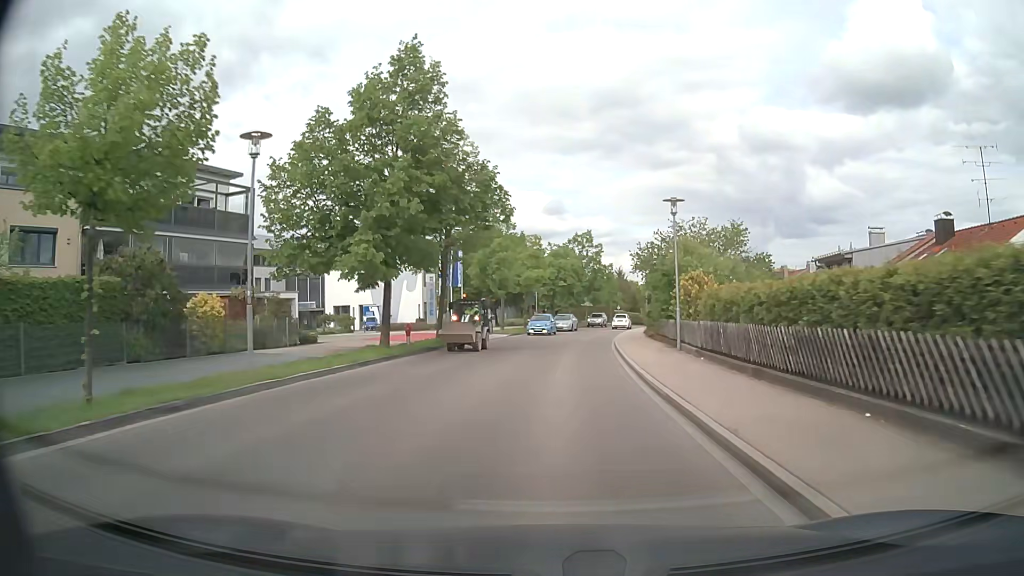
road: tertiary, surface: asphalt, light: Day
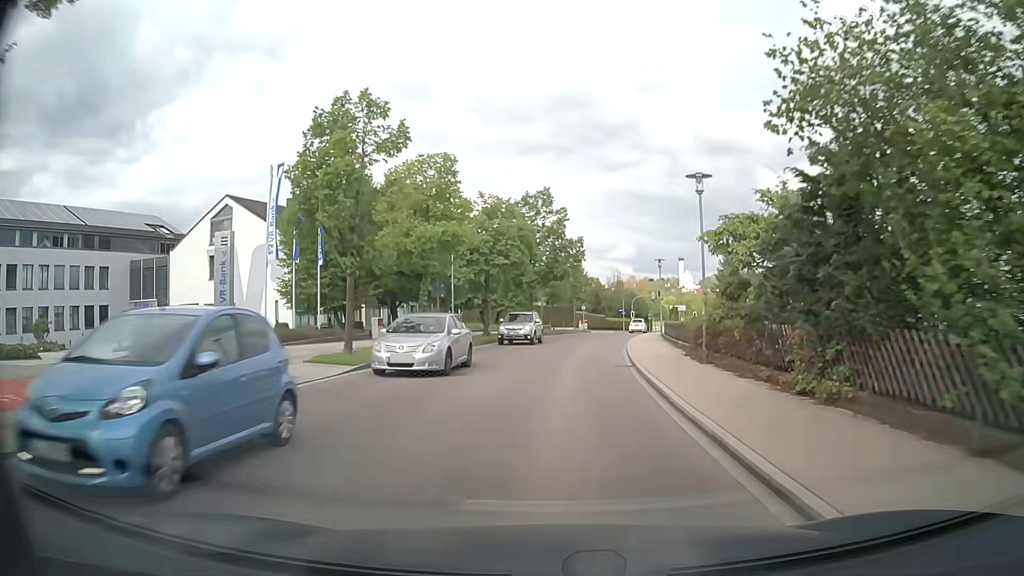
(+1.1, +27.5) m; +5°
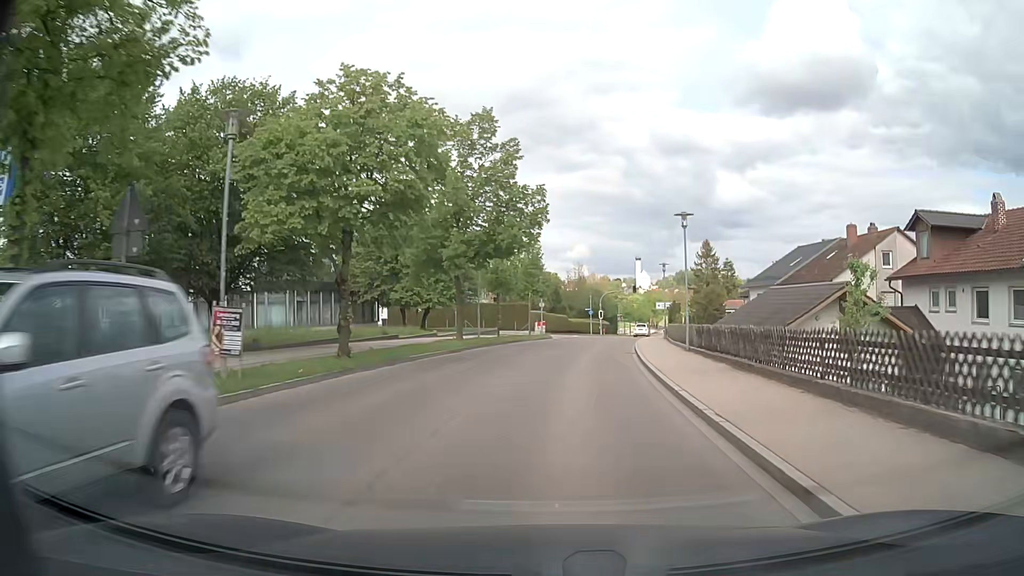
(+0.7, +20.0) m; +3°
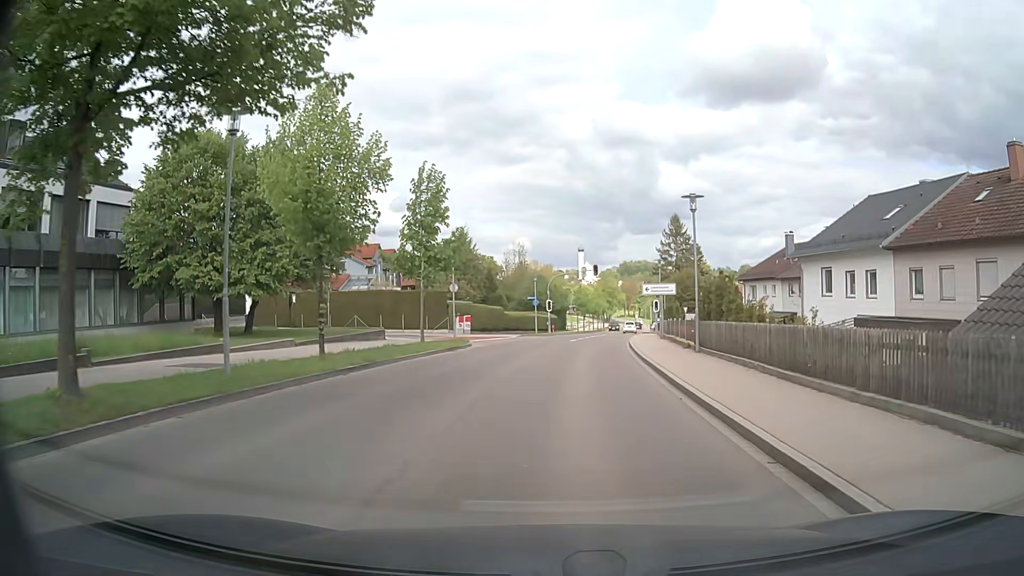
(+1.2, +23.5) m; +5°
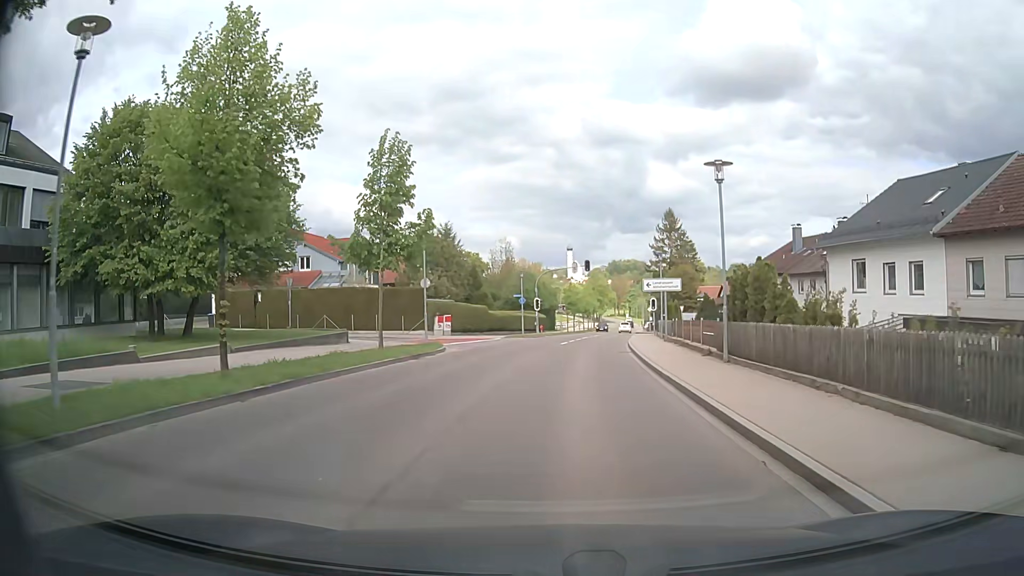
(+0.1, +4.7) m; +1°
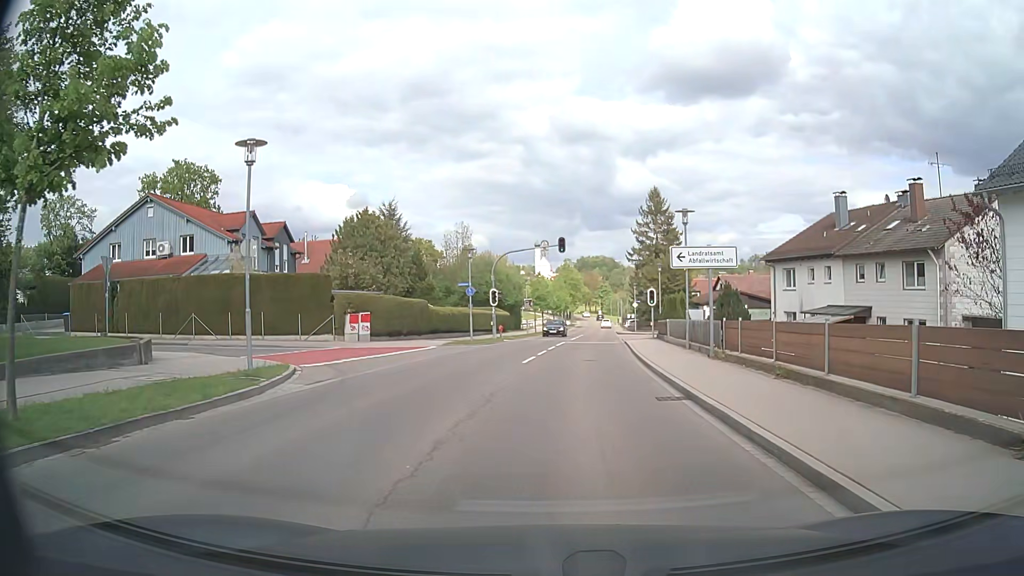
(+0.5, +14.9) m; +4°
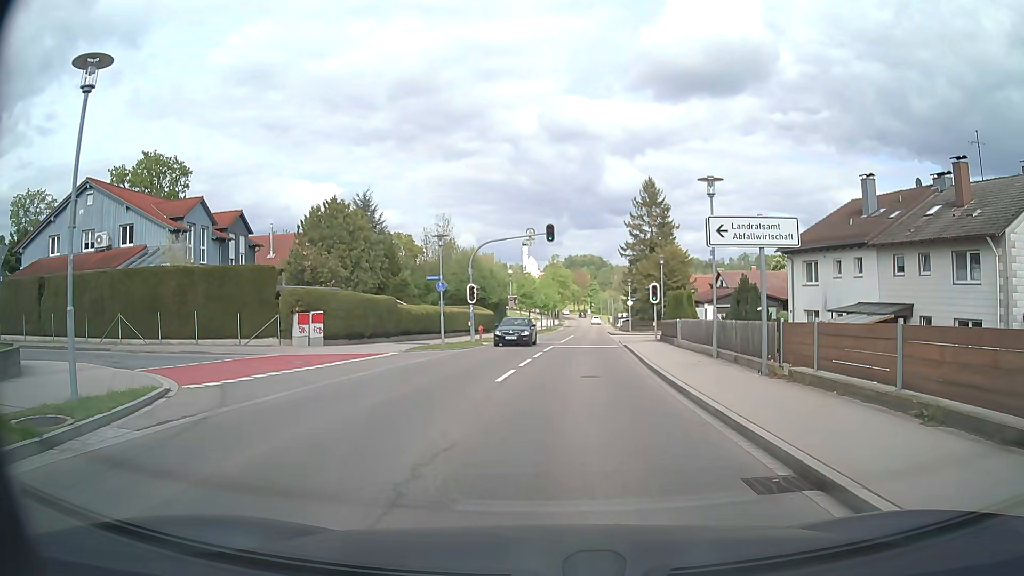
(0.0, +5.7) m; +1°
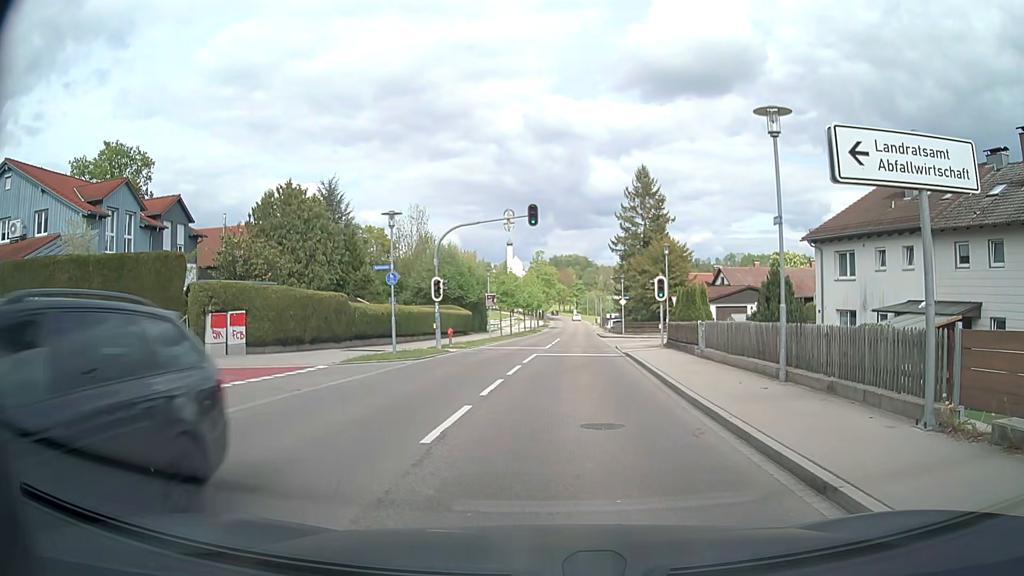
(+0.1, +6.6) m; +1°
